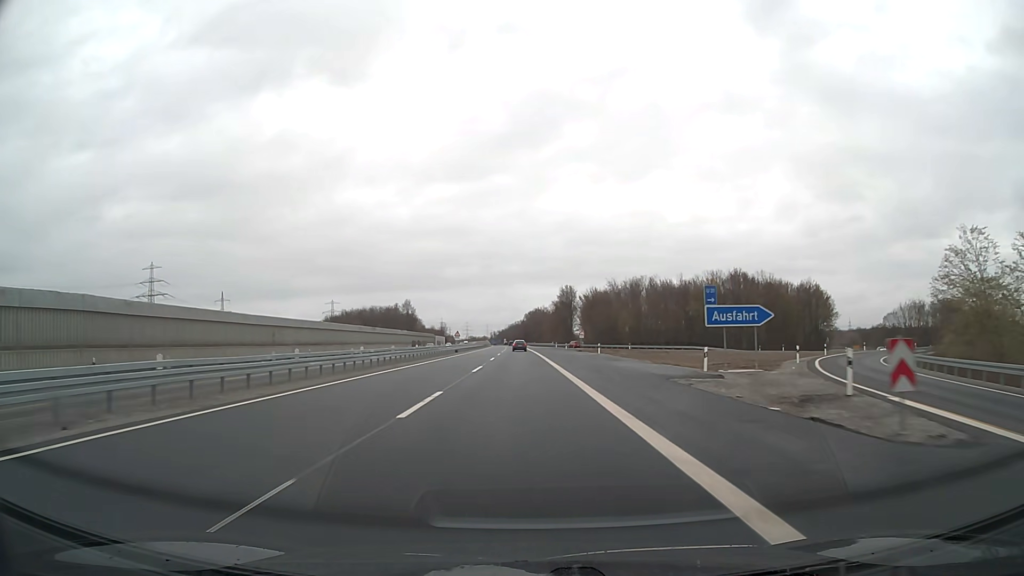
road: motorway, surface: asphalt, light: Day
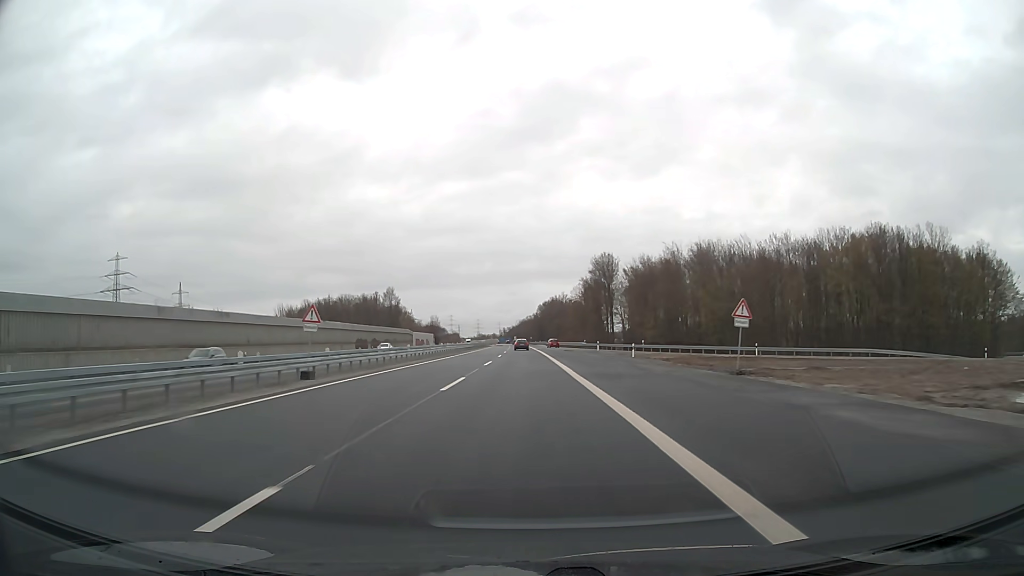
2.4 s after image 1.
(-0.6, +65.9) m; -1°
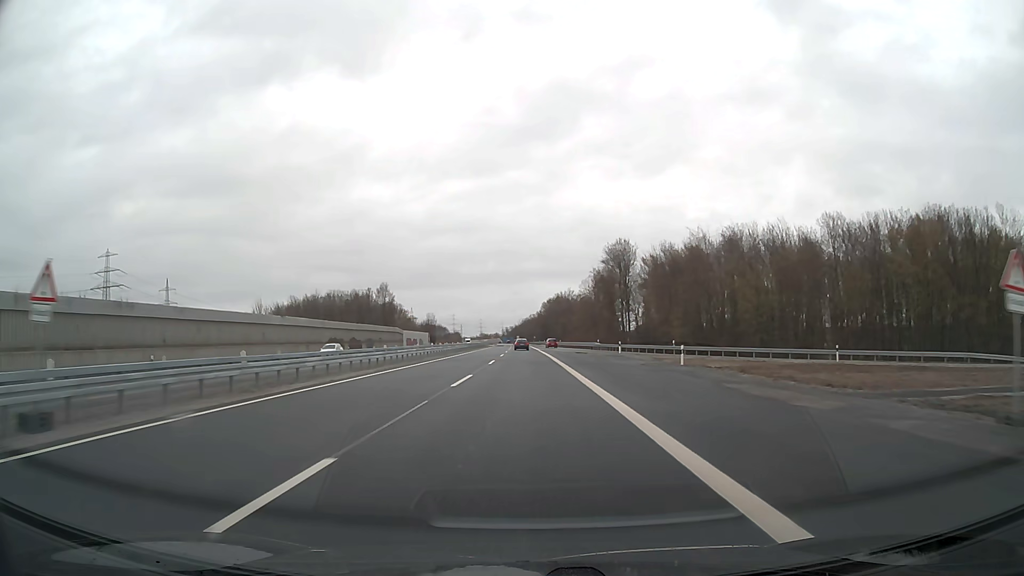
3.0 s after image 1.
(0.0, +16.5) m; 0°
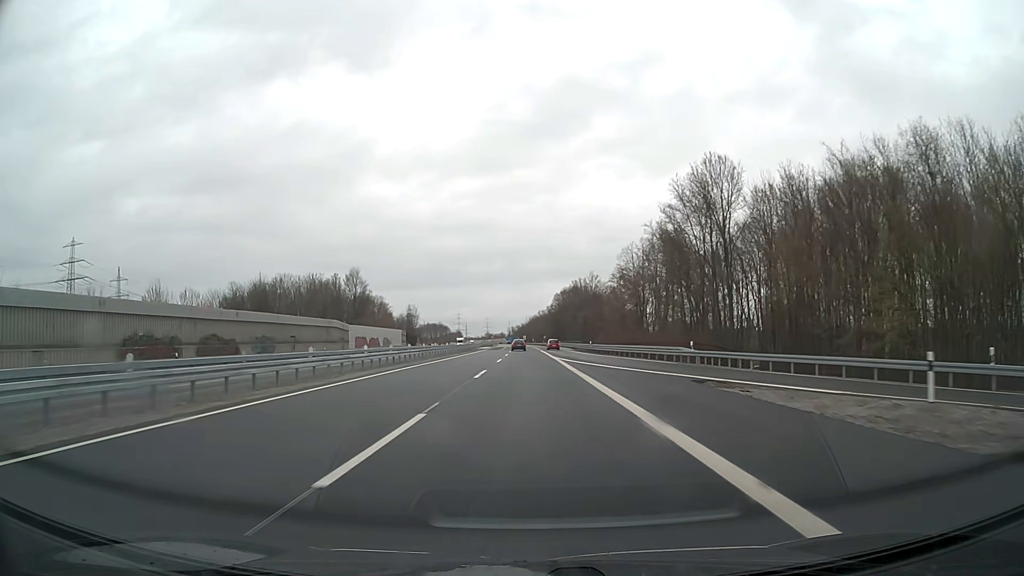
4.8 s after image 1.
(-0.3, +49.4) m; -1°
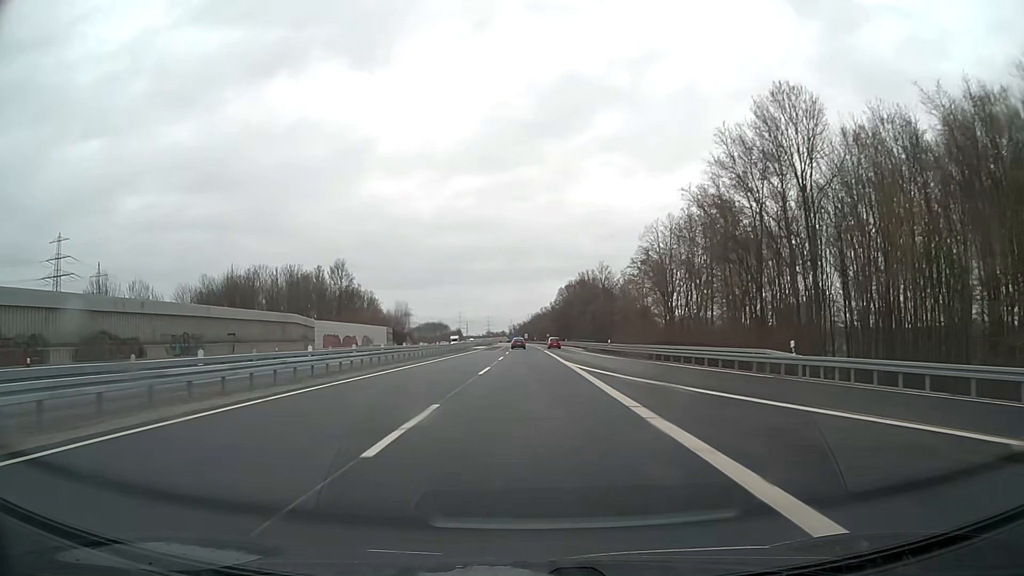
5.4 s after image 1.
(0.0, +16.5) m; 0°
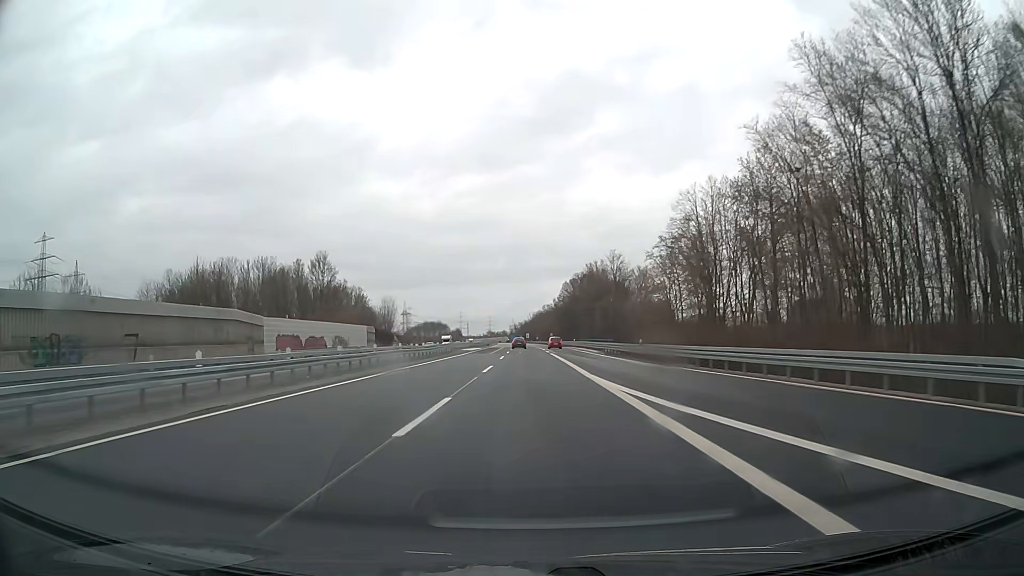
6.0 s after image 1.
(0.0, +16.5) m; 0°
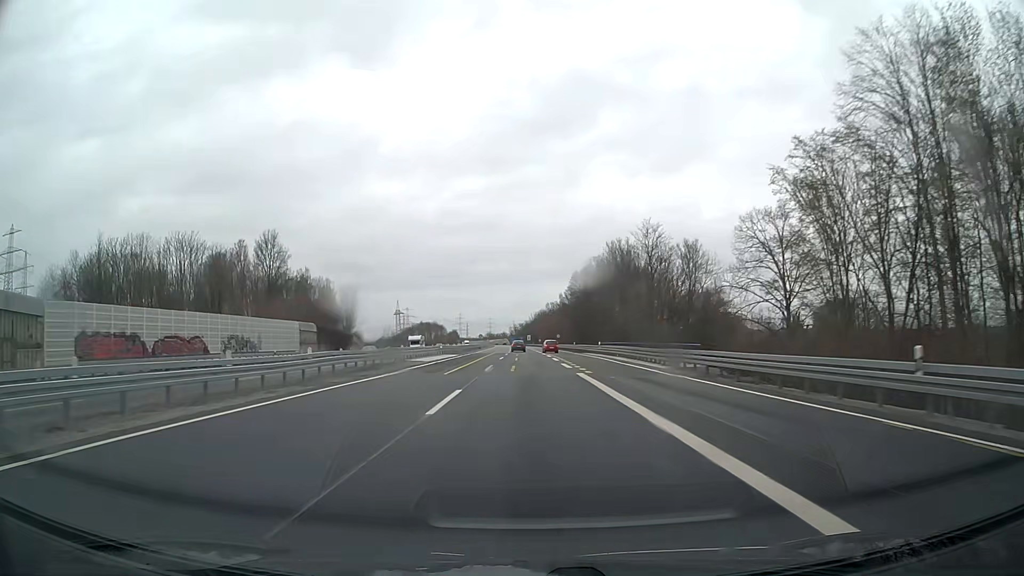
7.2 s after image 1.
(-0.1, +33.0) m; 0°
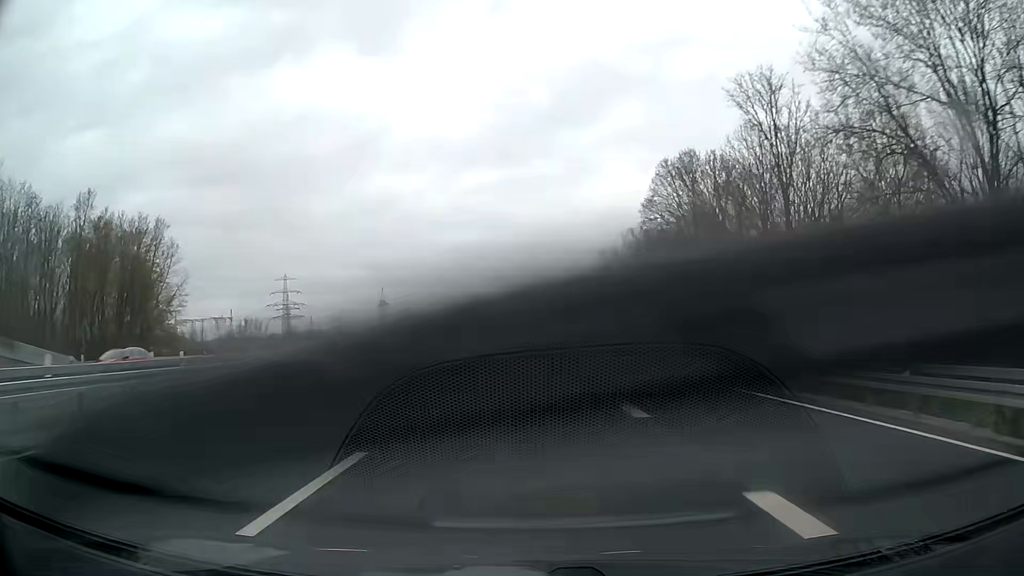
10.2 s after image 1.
(-0.5, +82.5) m; -1°
(0, +10) (0, +20) (0, +30) (0, +40) (0, +50) (0, +60) (0, +70) (0, +80) (0, +90) (-1, +100) m
